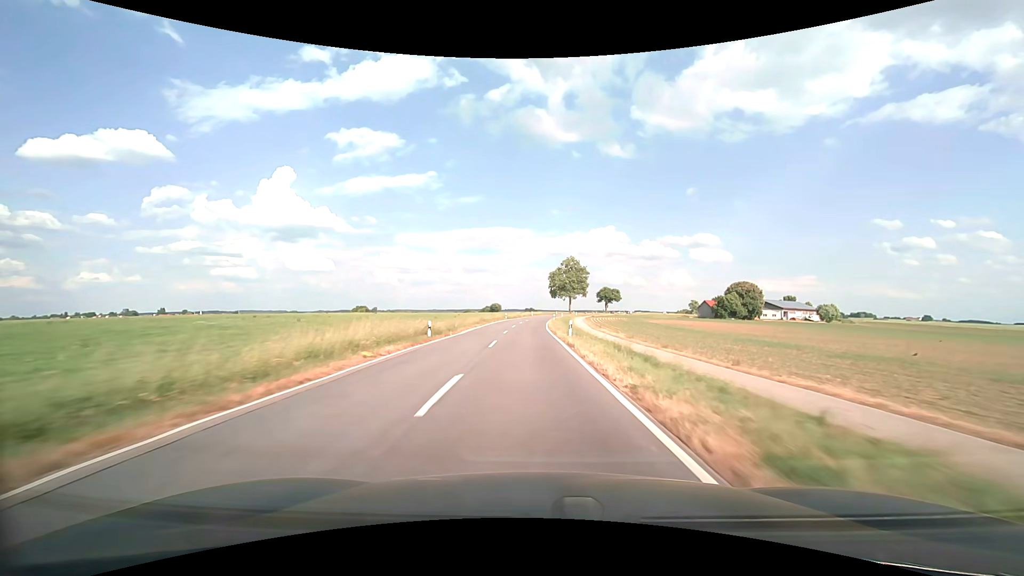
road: tertiary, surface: asphalt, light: Day
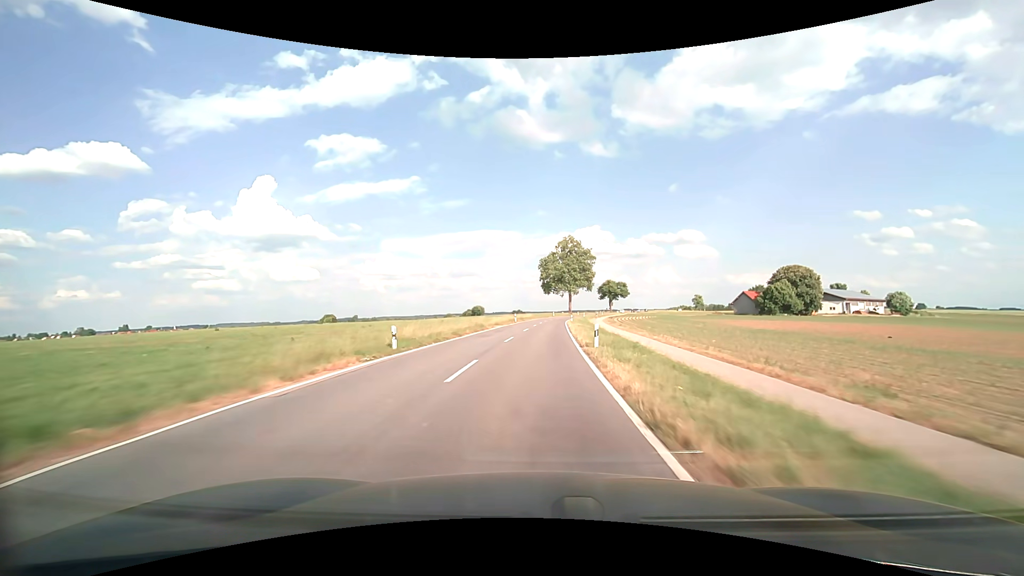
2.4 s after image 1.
(0.0, +58.1) m; +1°
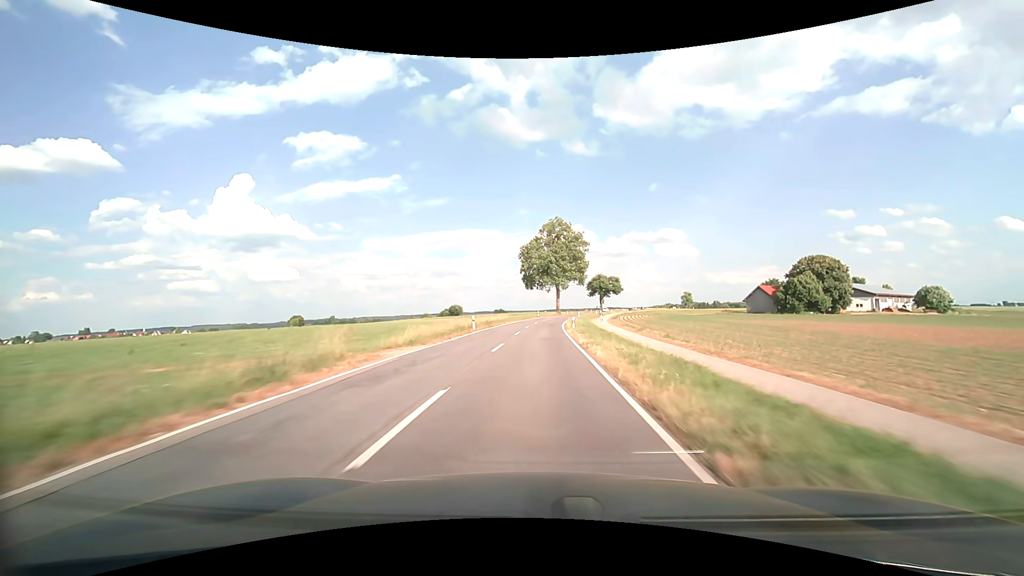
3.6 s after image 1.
(+0.6, +29.1) m; +2°
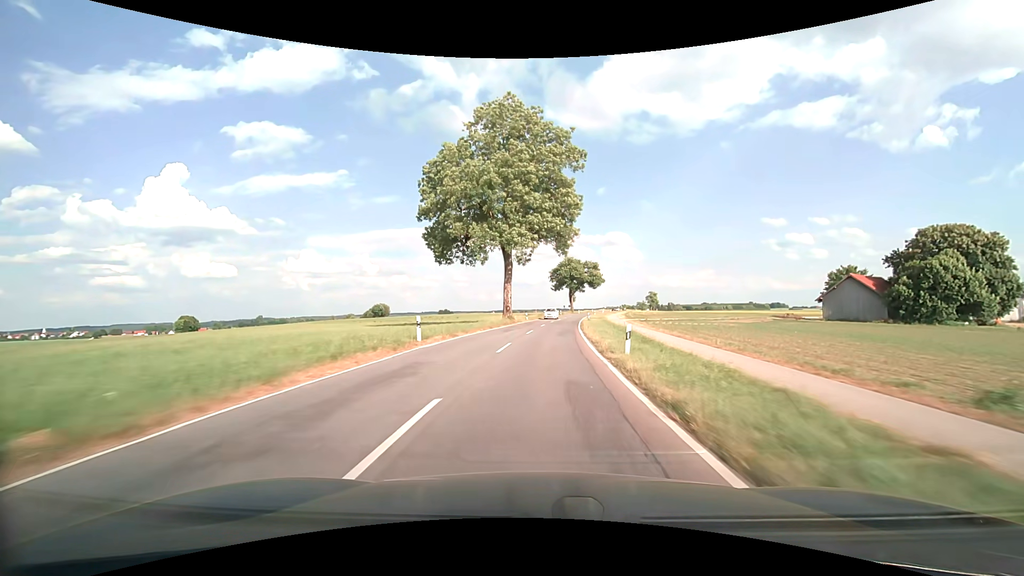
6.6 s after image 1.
(+2.6, +71.2) m; +5°
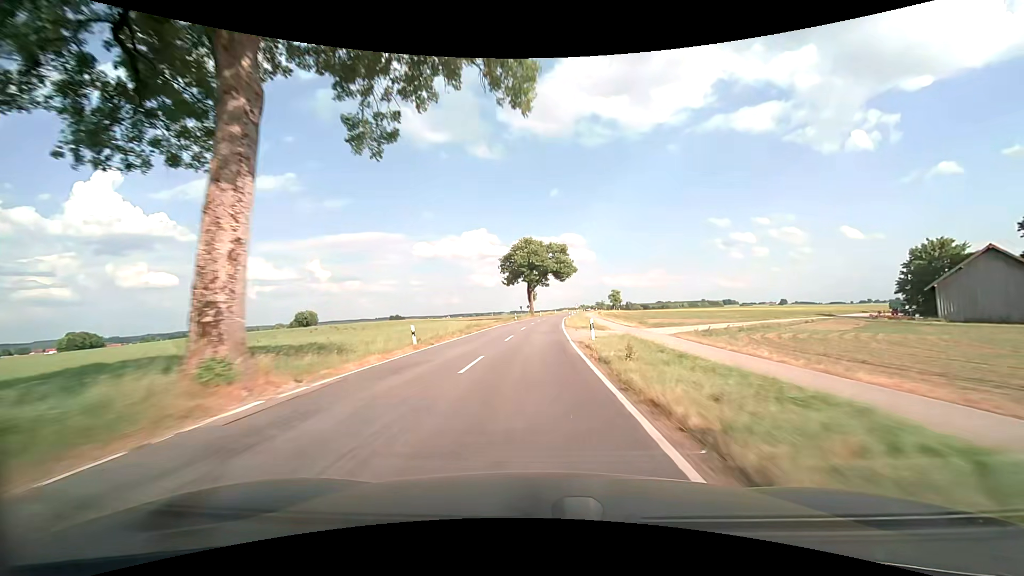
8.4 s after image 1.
(+2.3, +40.7) m; +6°
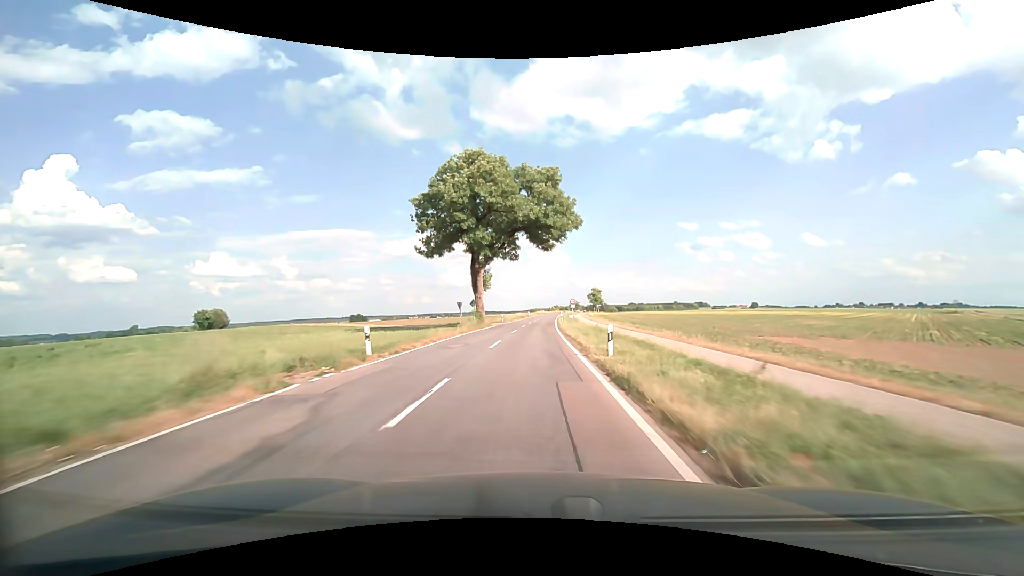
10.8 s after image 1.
(+1.2, +53.4) m; +3°
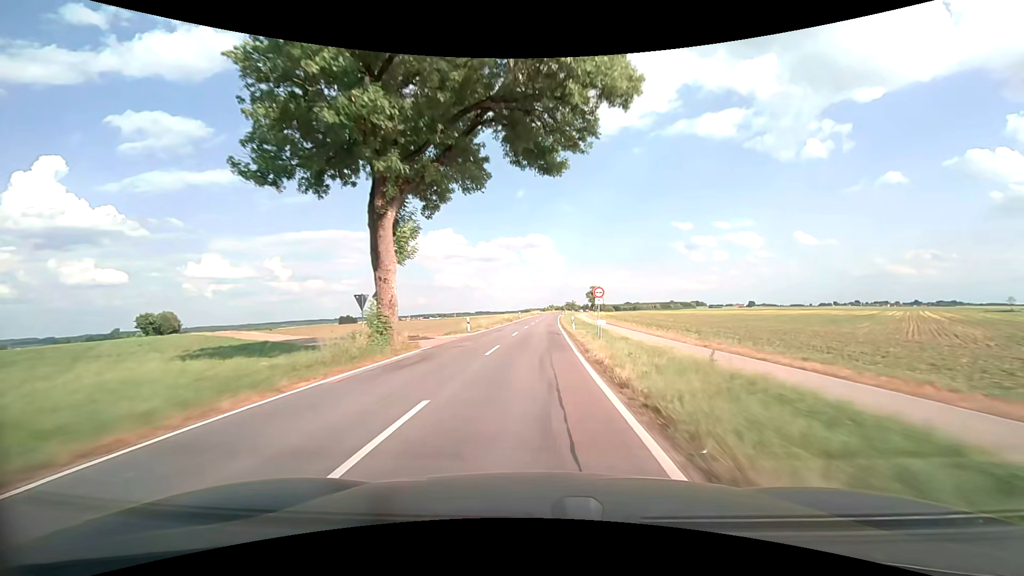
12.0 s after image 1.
(+0.1, +26.5) m; +1°
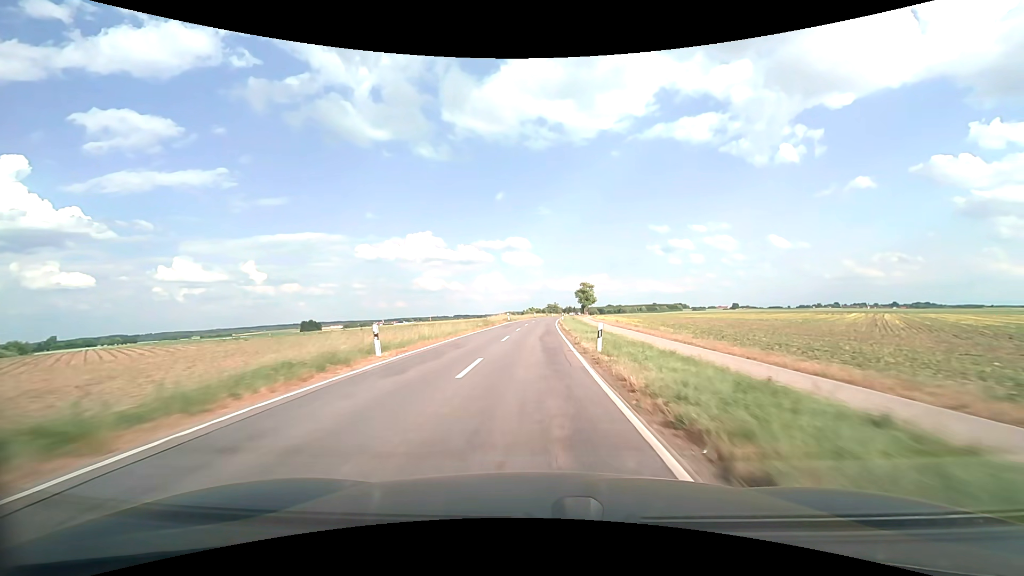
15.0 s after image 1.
(+1.5, +66.4) m; +2°
(0, +10) (0, +20) (0, +30) (0, +40) (+1, +50) (+1, +60) (+1, +70) (+2, +80) (+3, +90) (+3, +100) m
